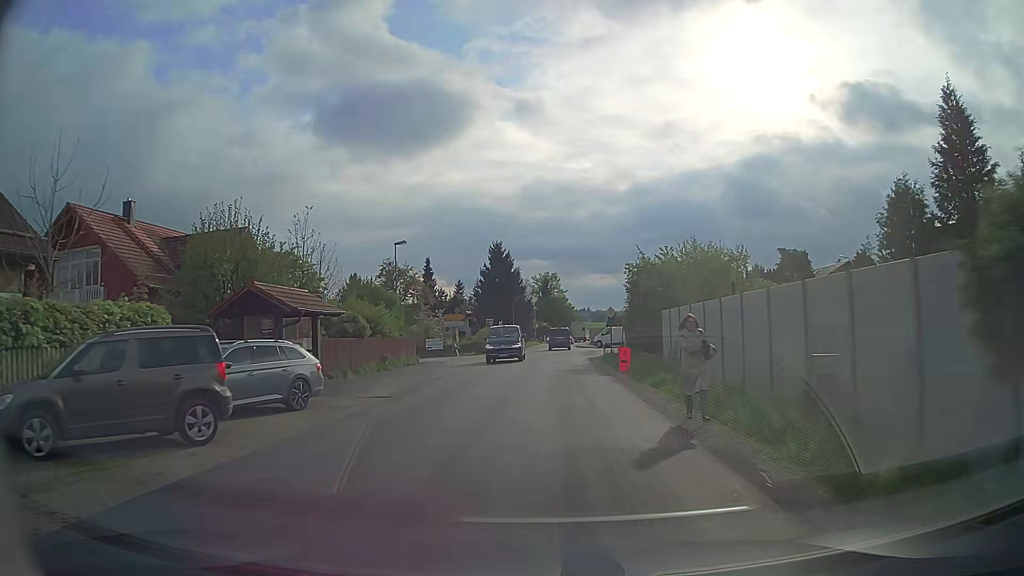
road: secondary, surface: asphalt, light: Day
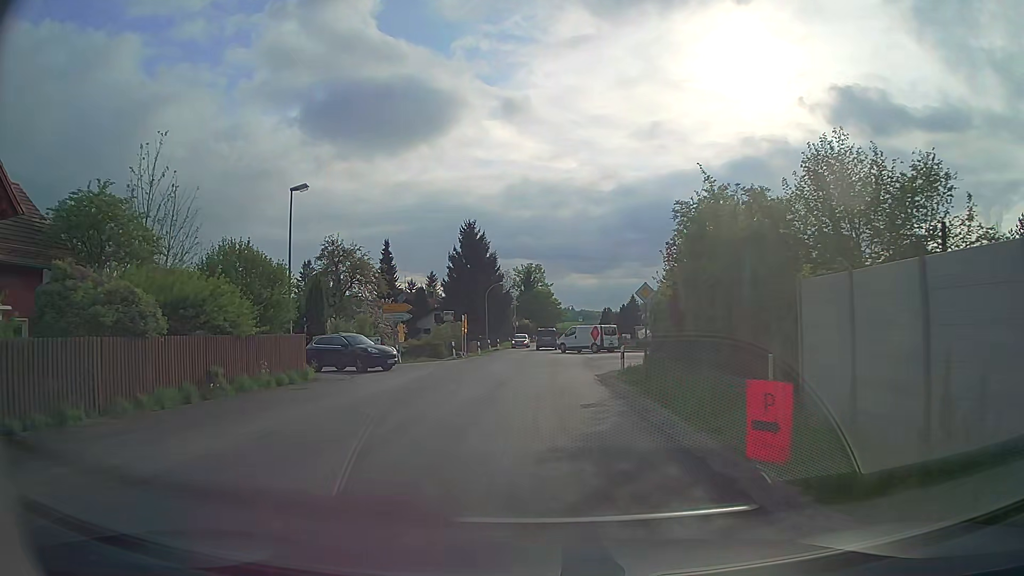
(+0.1, +16.7) m; +1°
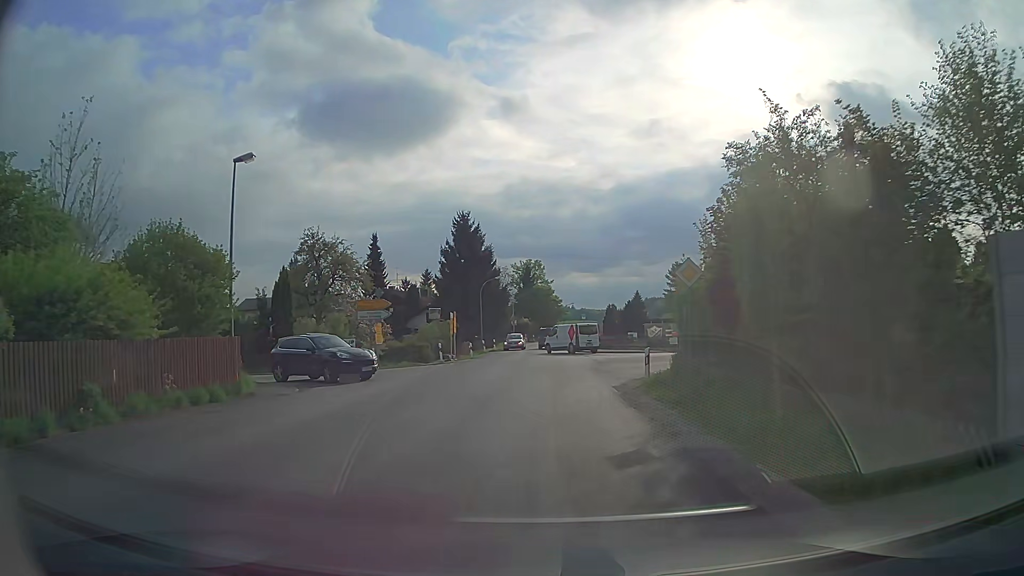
(0.0, +5.6) m; 0°
(0, +10) (0, +20) (0, +30) (0, +40) (0, +50) (0, +60) (0, +70) (+1, +80) (+2, +90) (+4, +100) m
